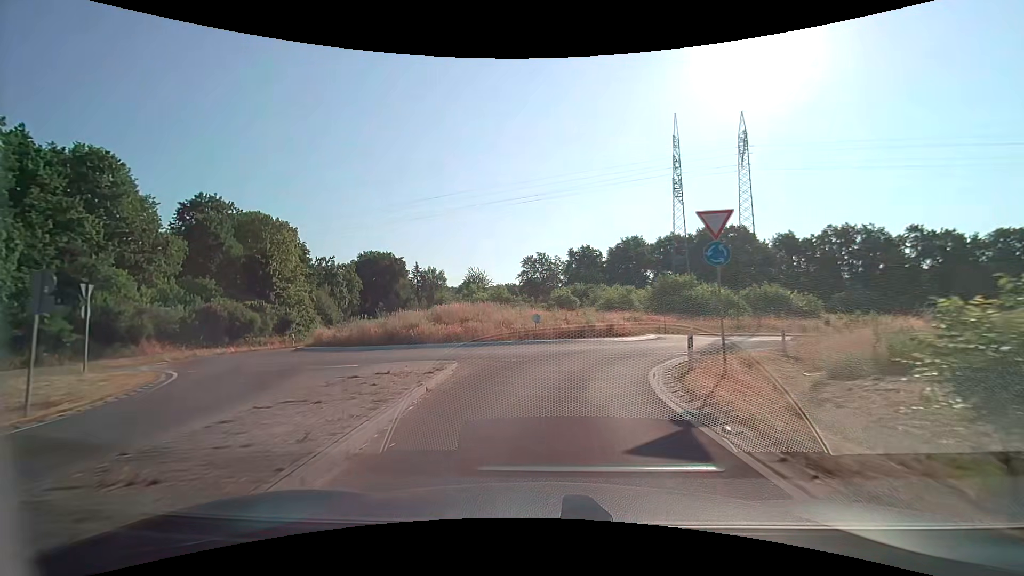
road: unclassified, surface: asphalt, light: Day
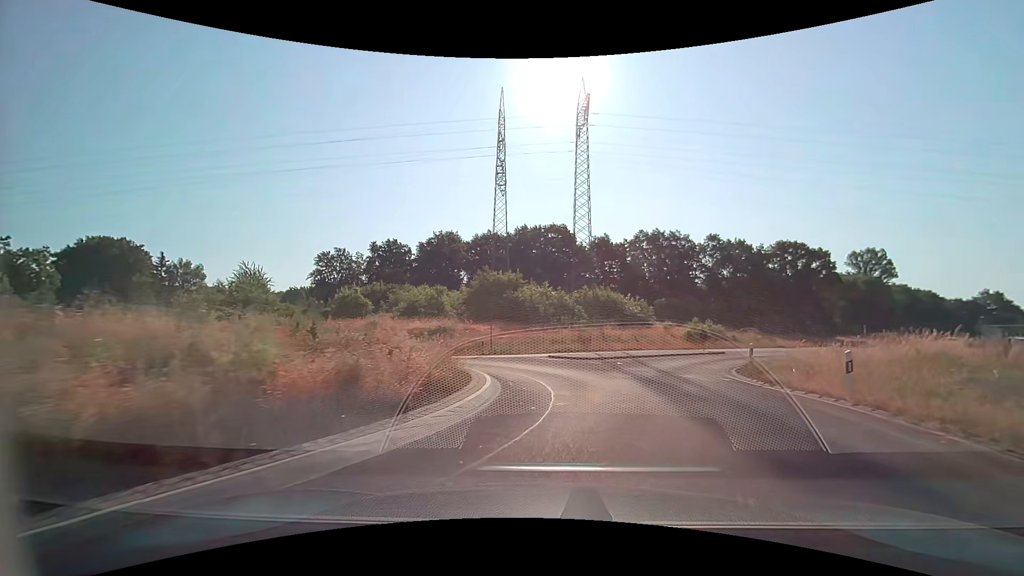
(+2.8, +19.3) m; +21°
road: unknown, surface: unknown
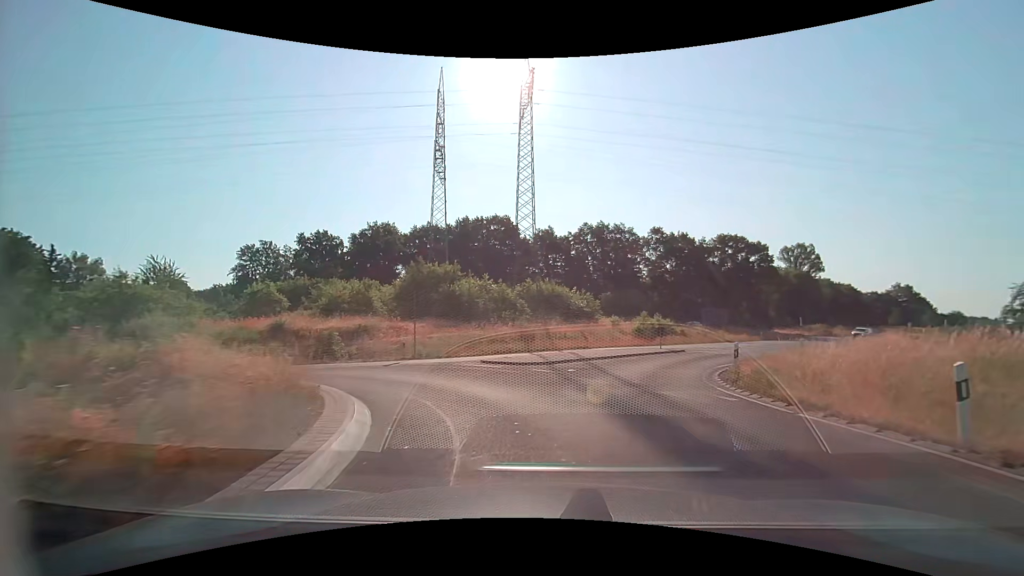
(+0.3, +5.1) m; +7°
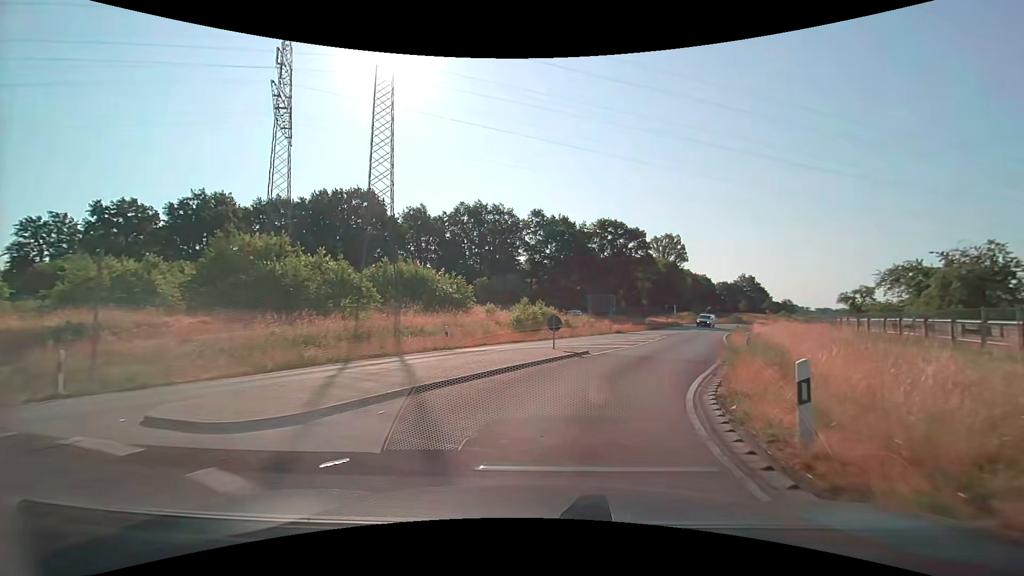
(+1.3, +10.7) m; +13°
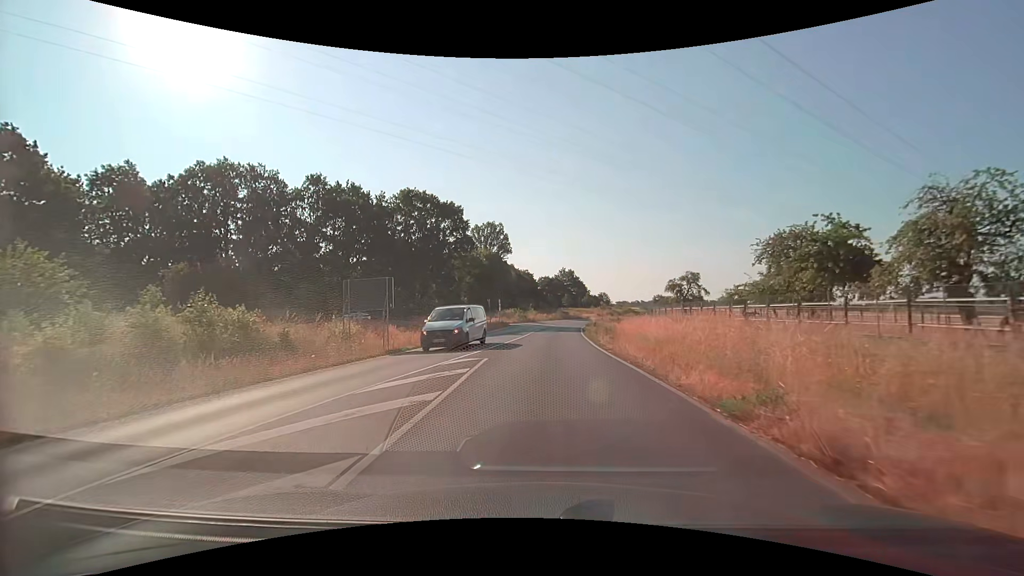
(+5.2, +22.5) m; +21°
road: secondary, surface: asphalt
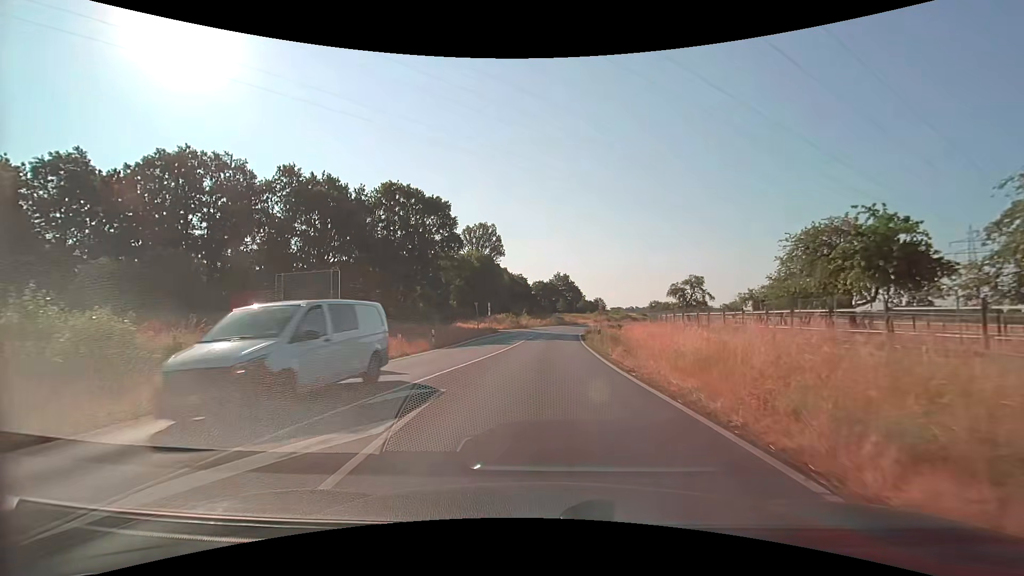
(0.0, +5.8) m; +1°
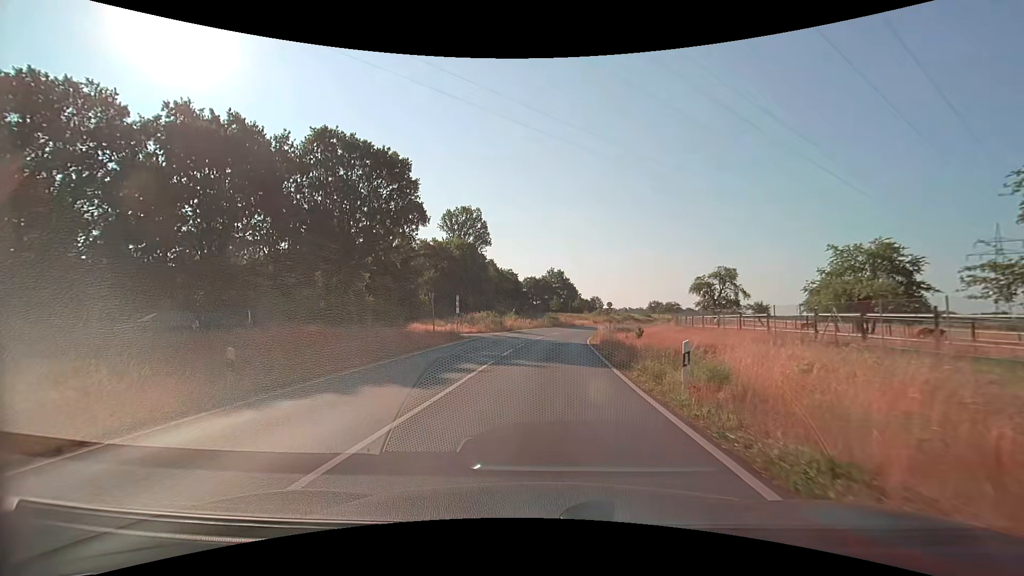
(+0.2, +17.1) m; +1°
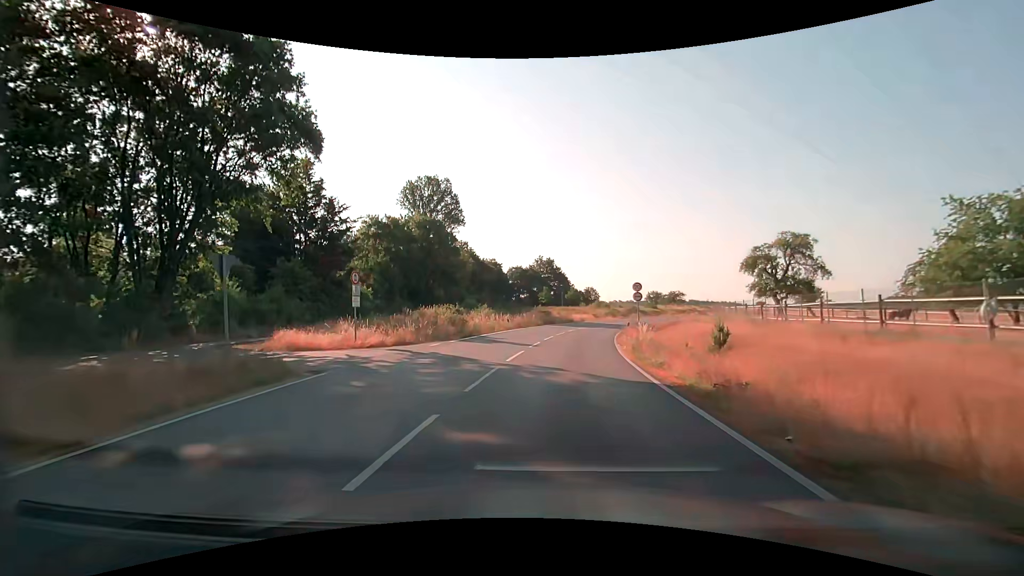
(+0.3, +20.6) m; +1°
